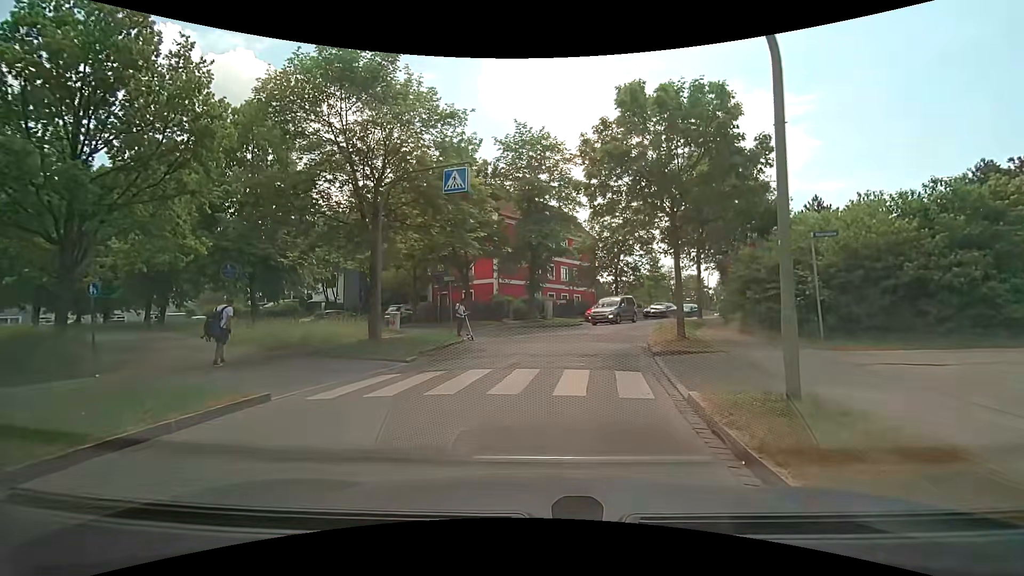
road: residential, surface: asphalt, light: Day
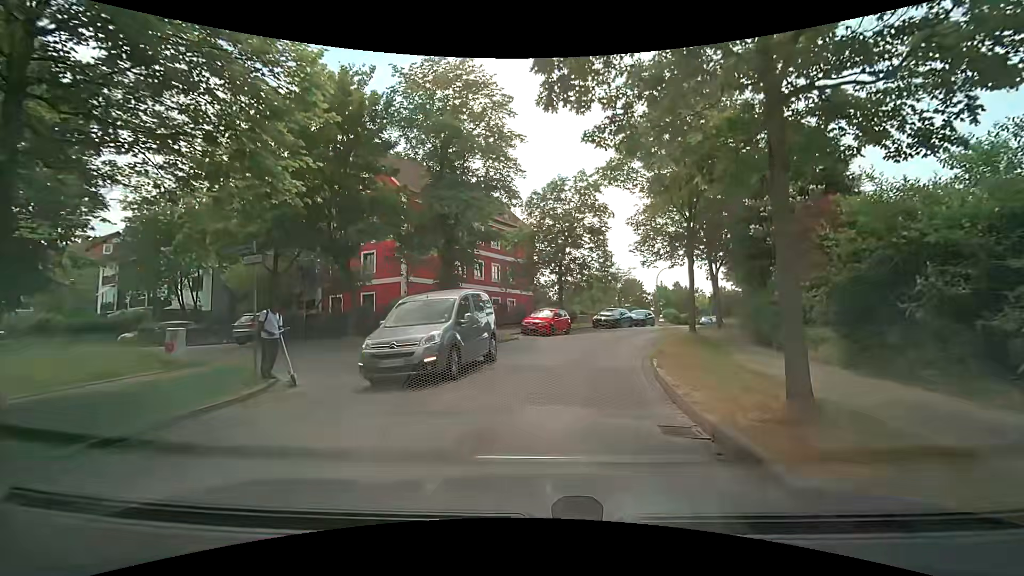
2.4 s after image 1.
(+0.5, +10.6) m; +6°
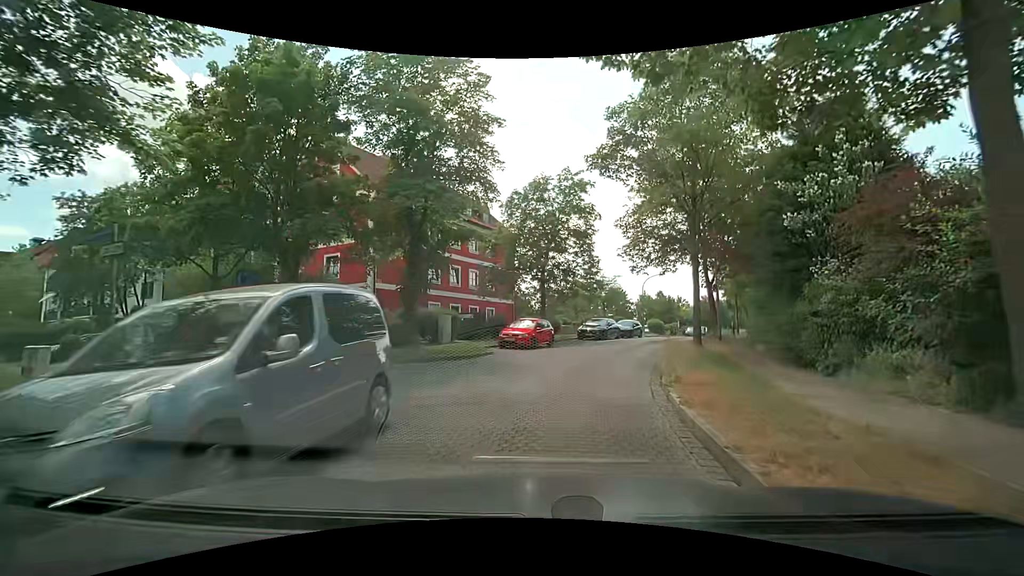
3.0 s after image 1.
(+0.1, +3.0) m; +4°
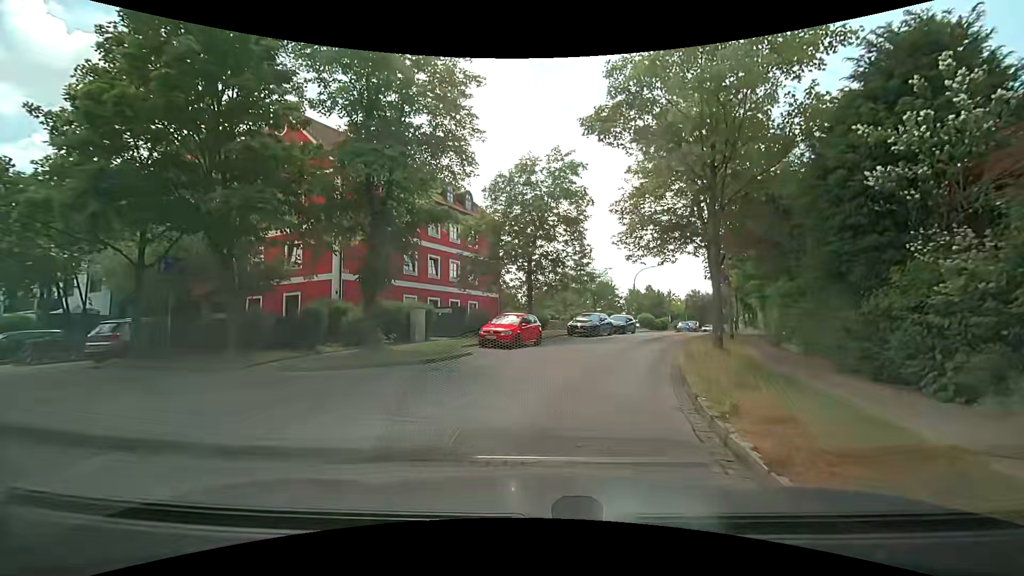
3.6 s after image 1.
(-0.1, +3.1) m; -1°
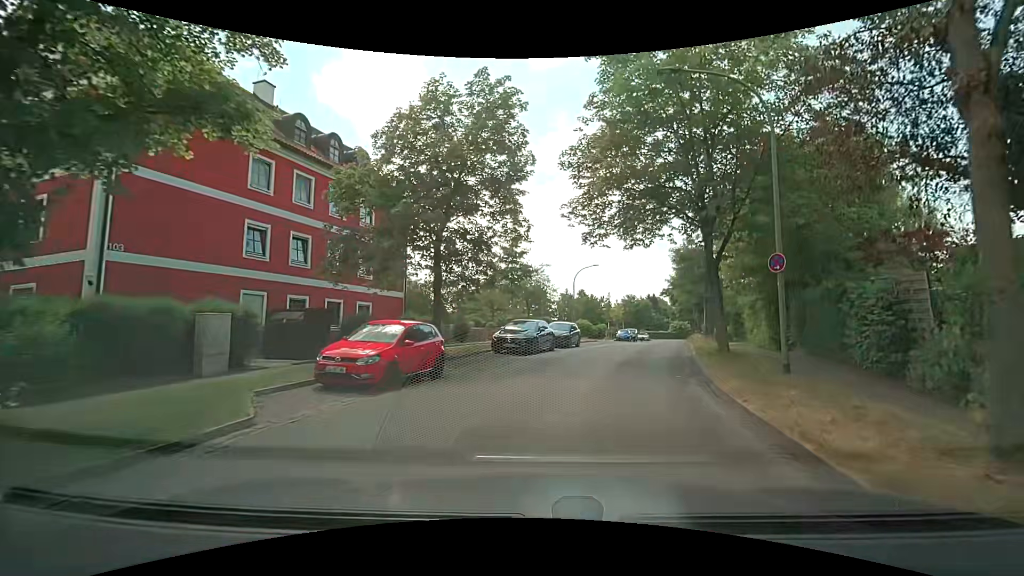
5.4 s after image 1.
(+0.6, +10.0) m; +10°
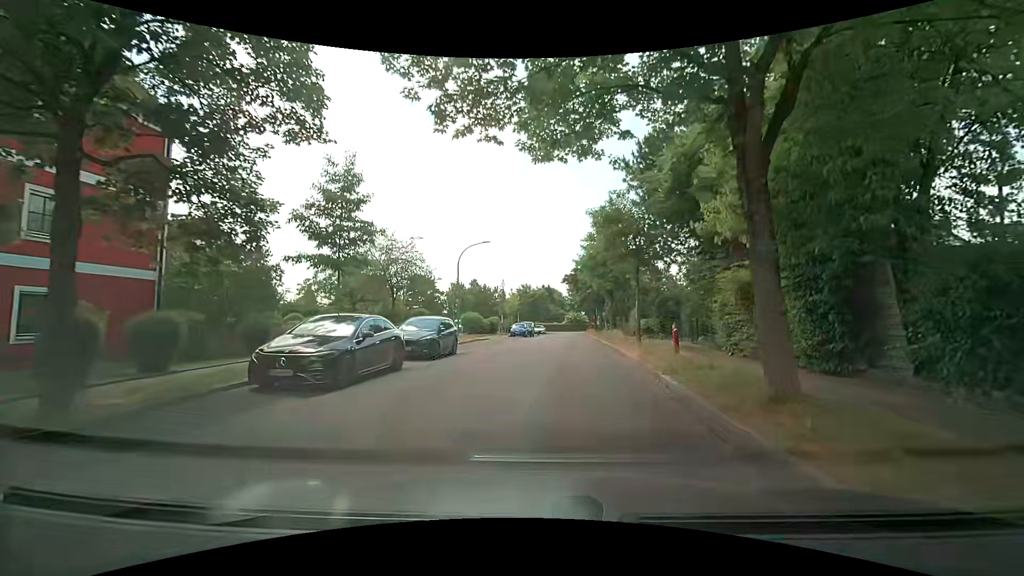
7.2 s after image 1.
(+1.0, +11.3) m; +10°
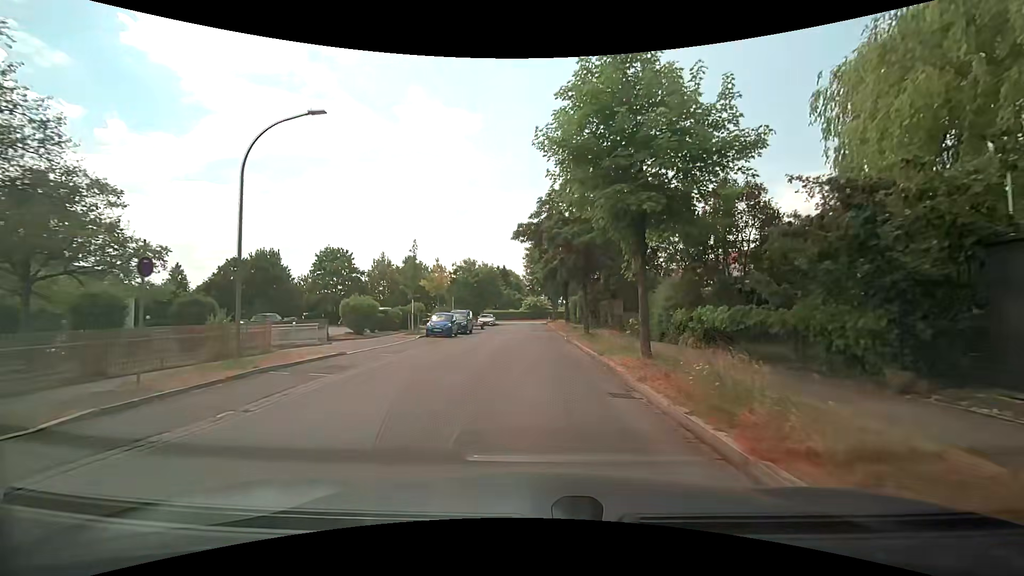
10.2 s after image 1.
(+1.6, +22.6) m; +5°
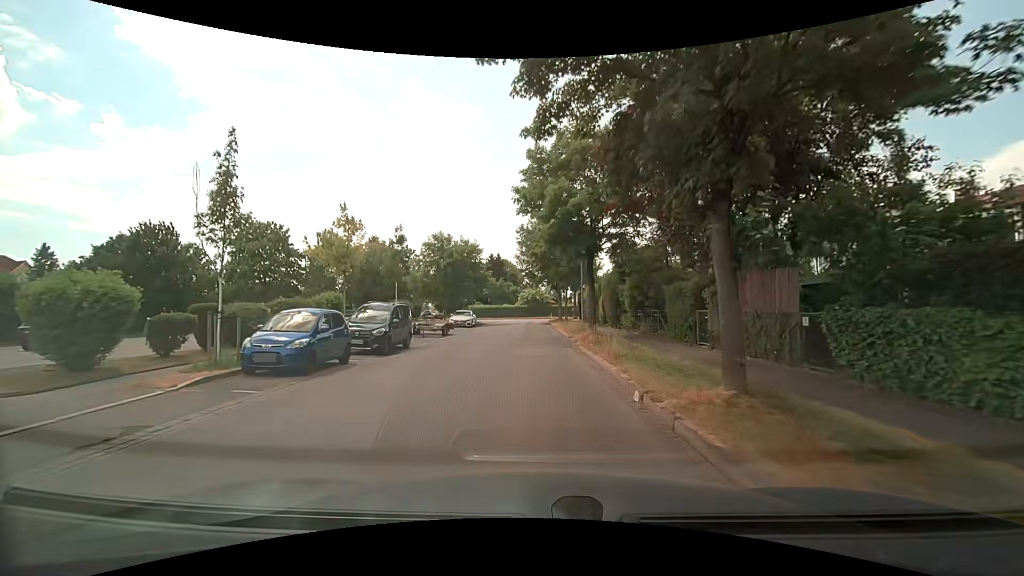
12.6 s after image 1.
(+0.3, +19.5) m; +1°
(0, +10) (0, +20) (0, +30) (0, +40) (0, +50) (0, +60) (-1, +70) (-9, +76) (-16, +83) (-22, +91) m
